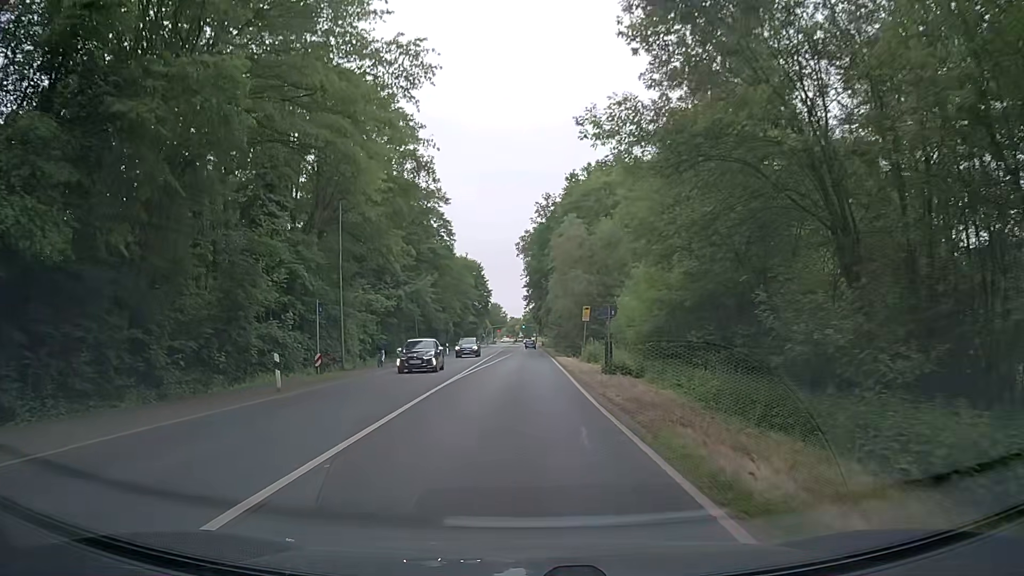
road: secondary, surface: asphalt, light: Day
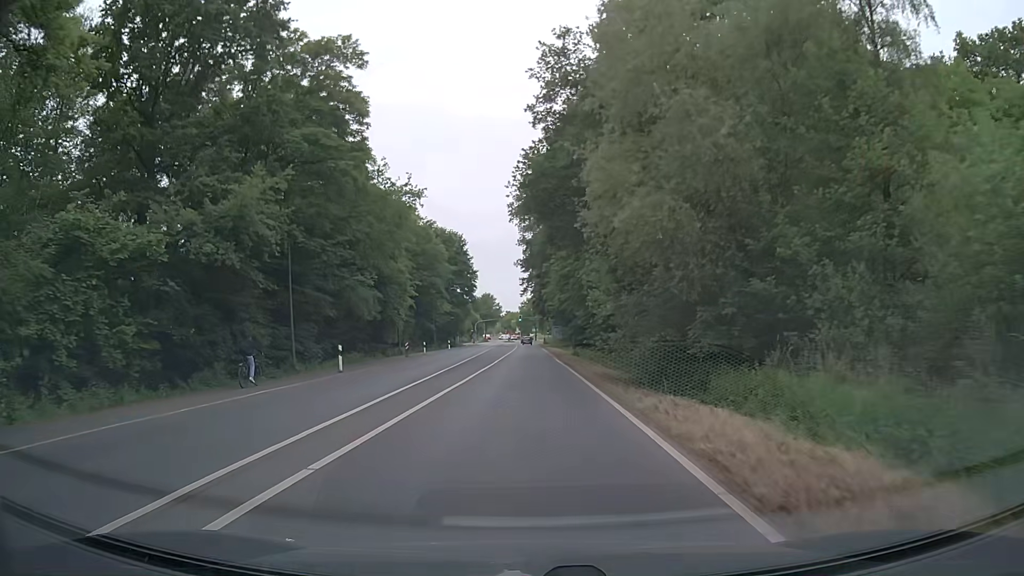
(-0.5, +38.2) m; -1°
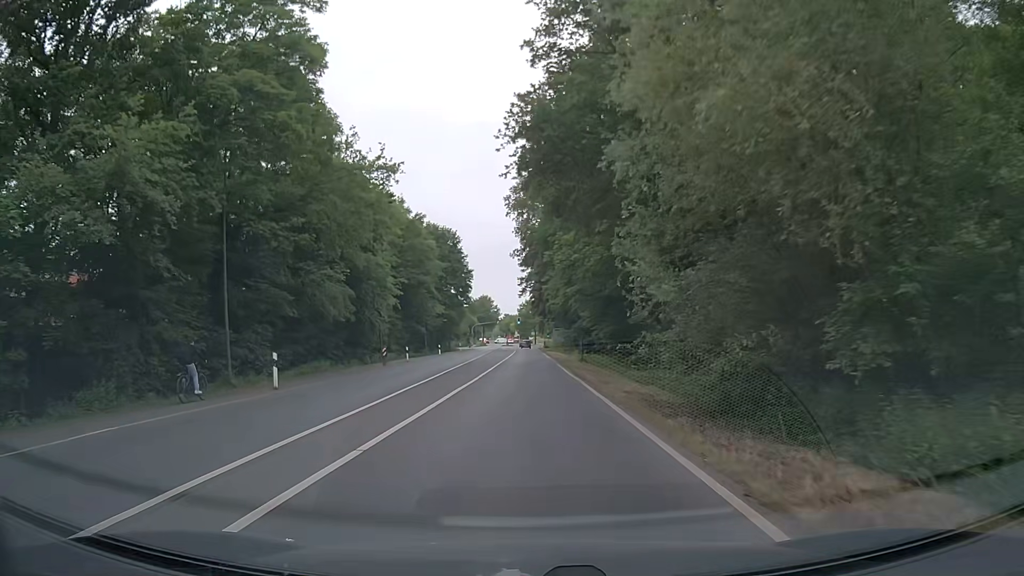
(0.0, +7.8) m; 0°
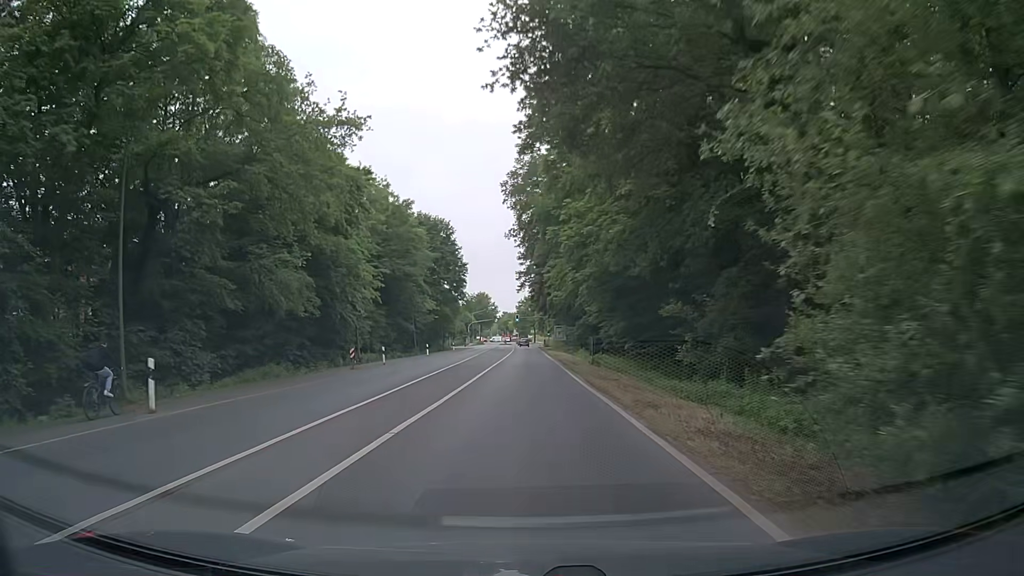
(0.0, +7.8) m; +1°
(0, +10) (0, +20) (0, +30) (0, +40) (-1, +50) (-1, +60) (-1, +70) (-1, +80) (-1, +90) (-1, +100) m
